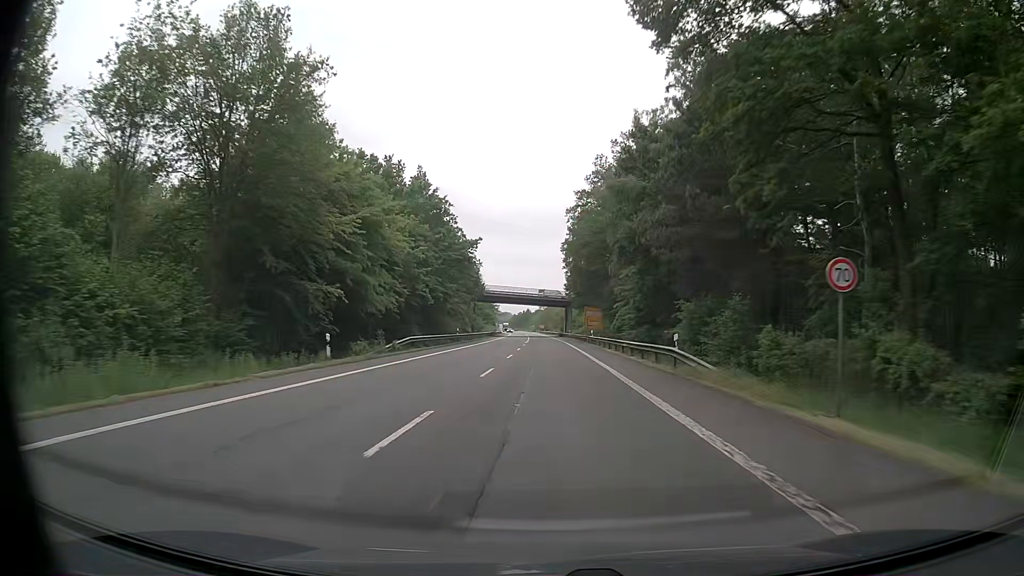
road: primary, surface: asphalt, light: Day
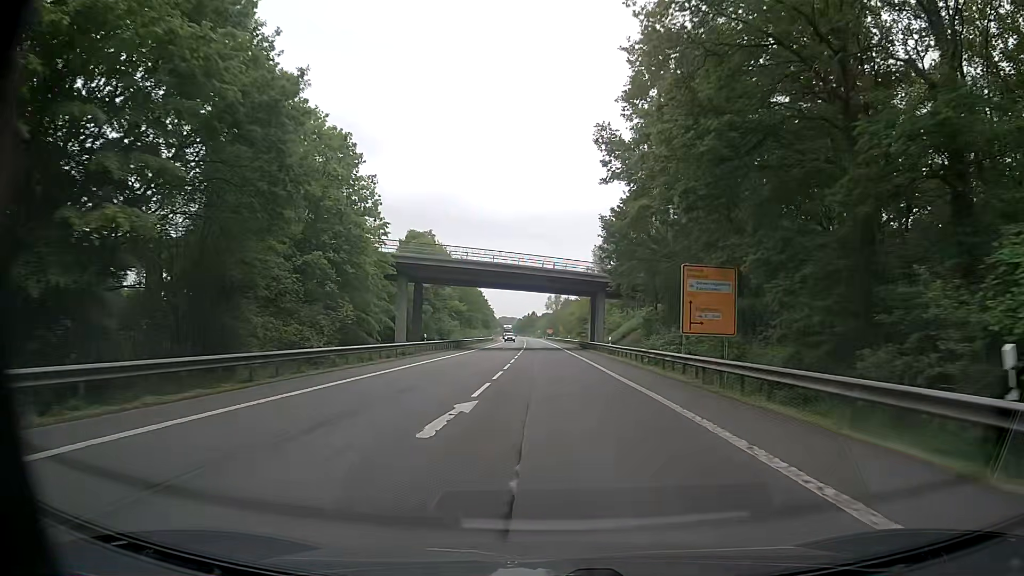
(-0.3, +57.5) m; 0°
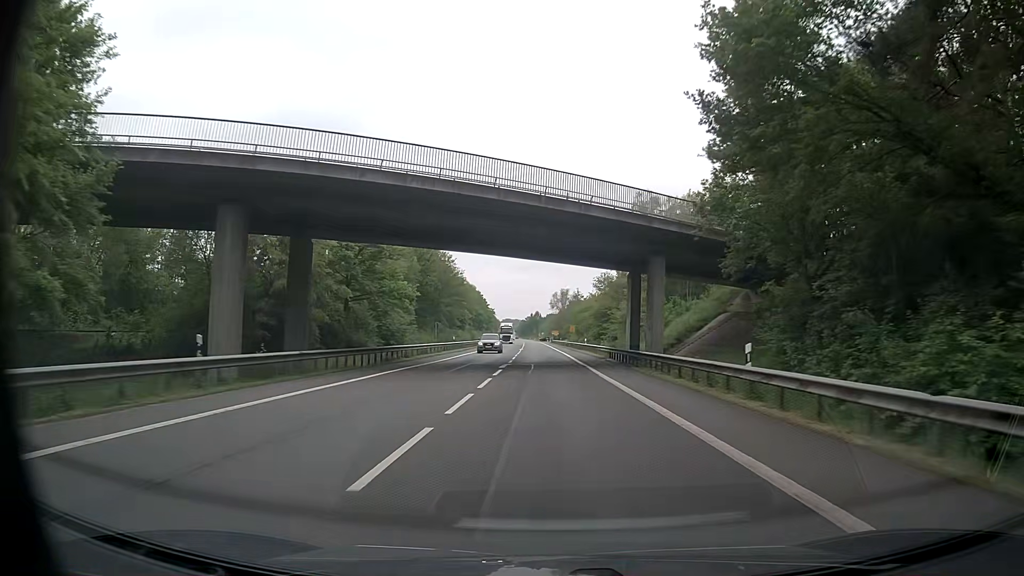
(-0.2, +32.7) m; -1°
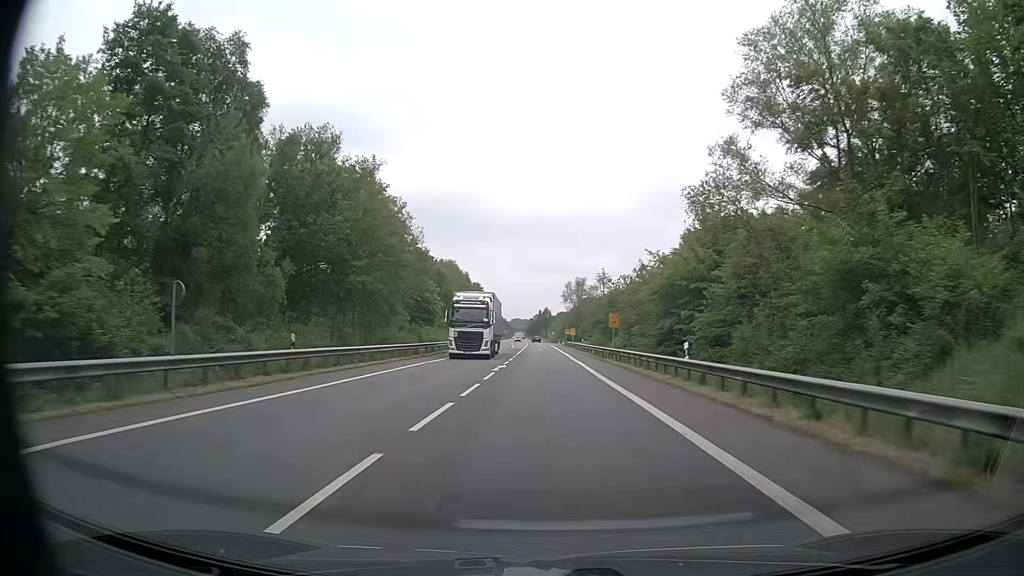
(-0.4, +44.4) m; -1°
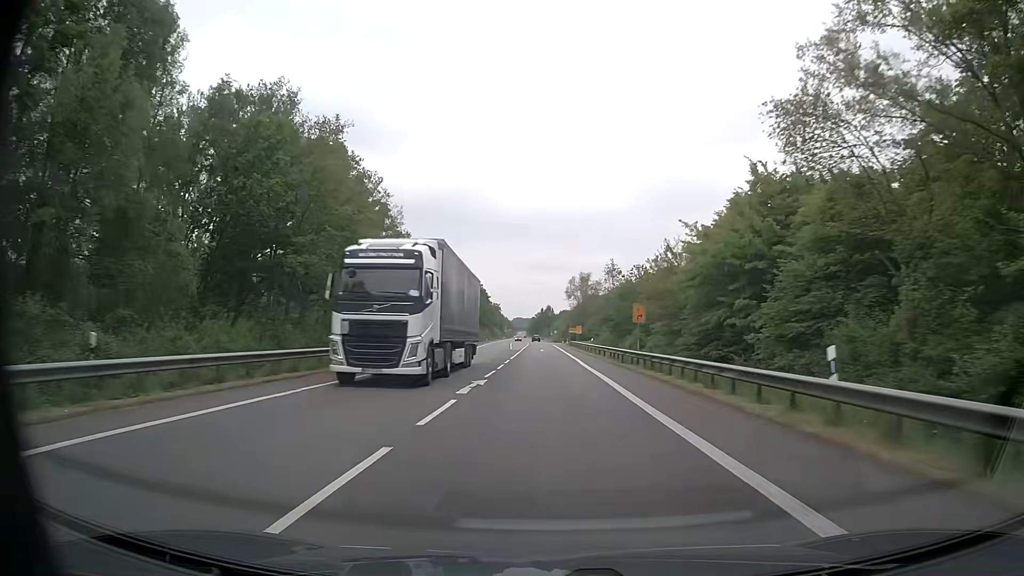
(0.0, +11.2) m; 0°
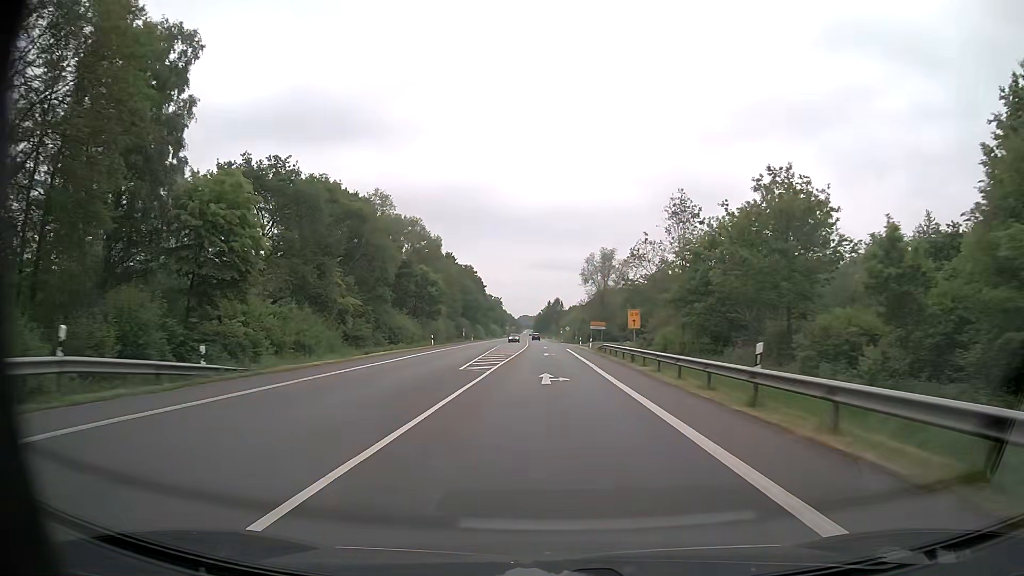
(-0.2, +44.9) m; 0°
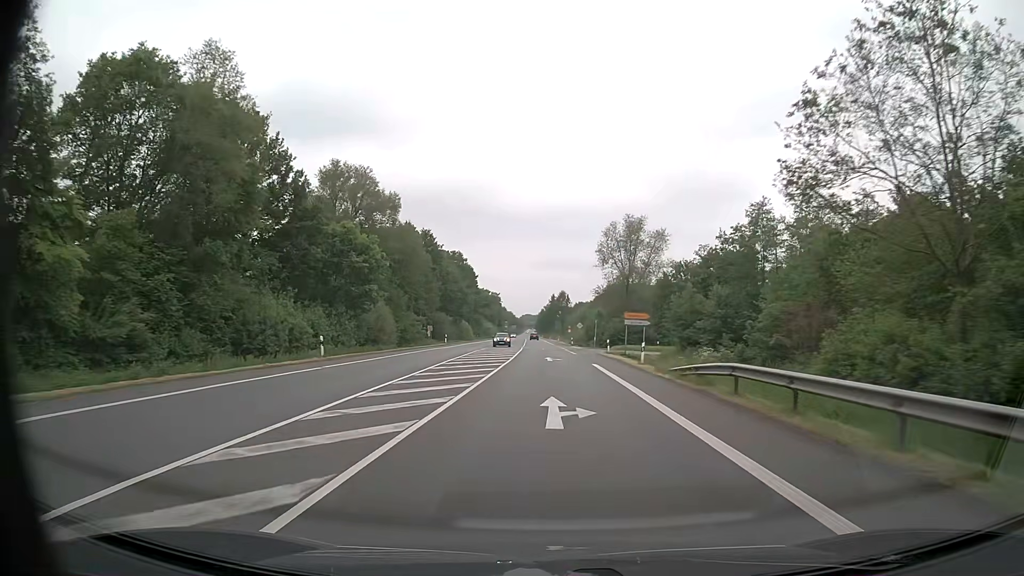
(-0.2, +33.8) m; 0°
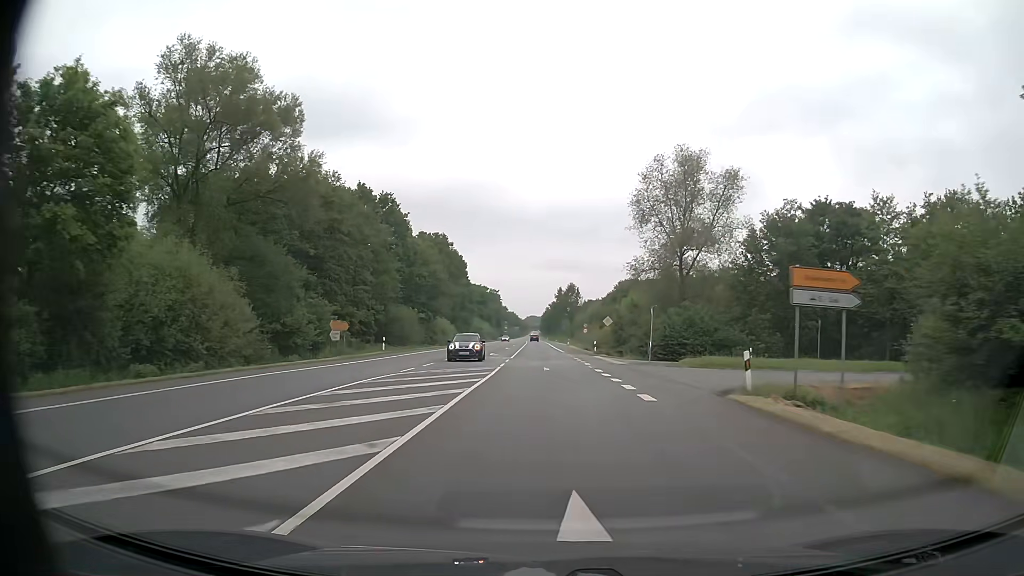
(-0.1, +33.8) m; 0°
(0, +10) (0, +20) (0, +30) (0, +40) (0, +50) (-1, +60) (-1, +70) (-1, +80) (-1, +90) (-2, +100) m
